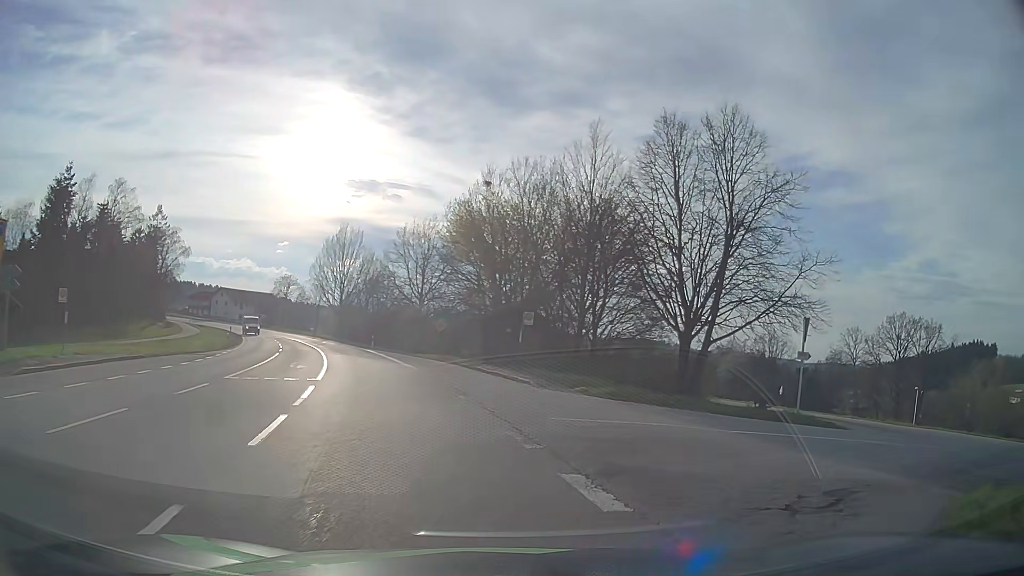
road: secondary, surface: asphalt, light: Day
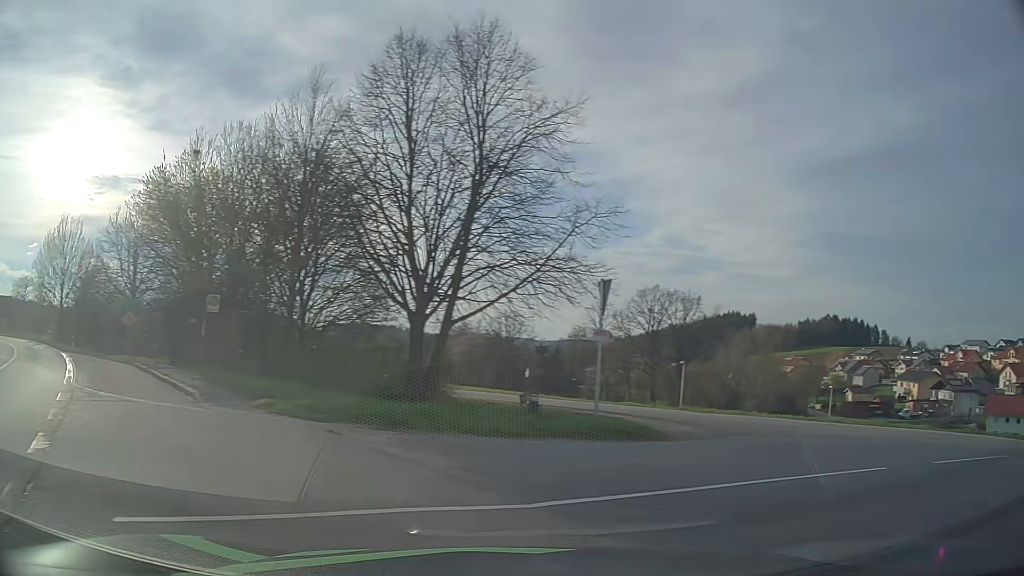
(+1.1, +6.6) m; +23°
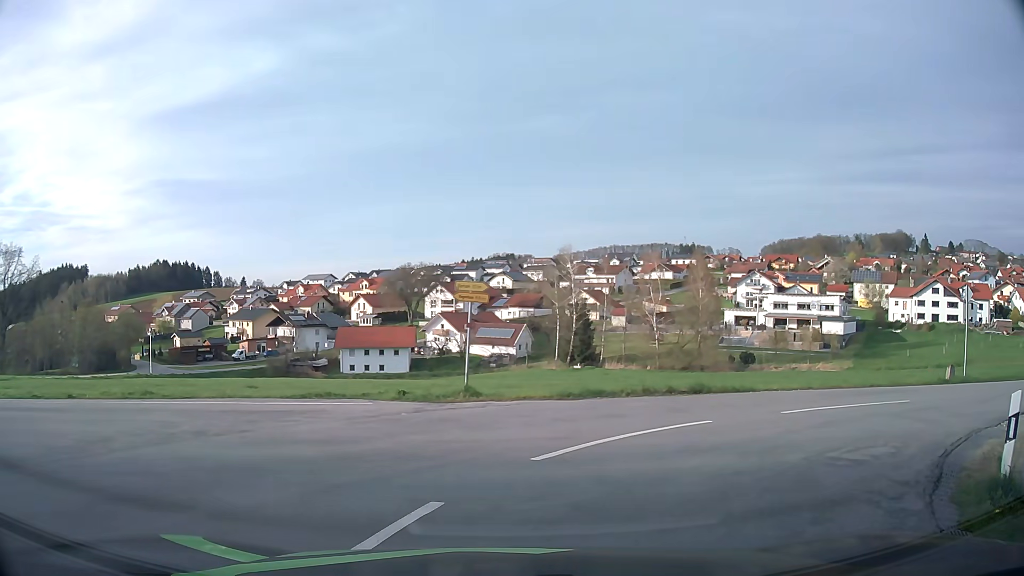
(+6.0, +8.8) m; +59°
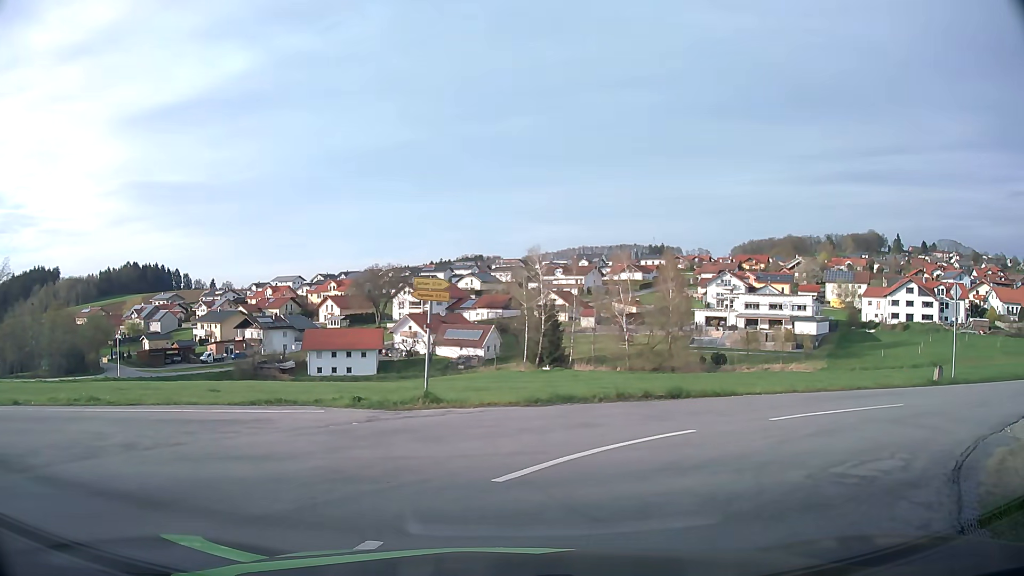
(0.0, +0.9) m; +2°
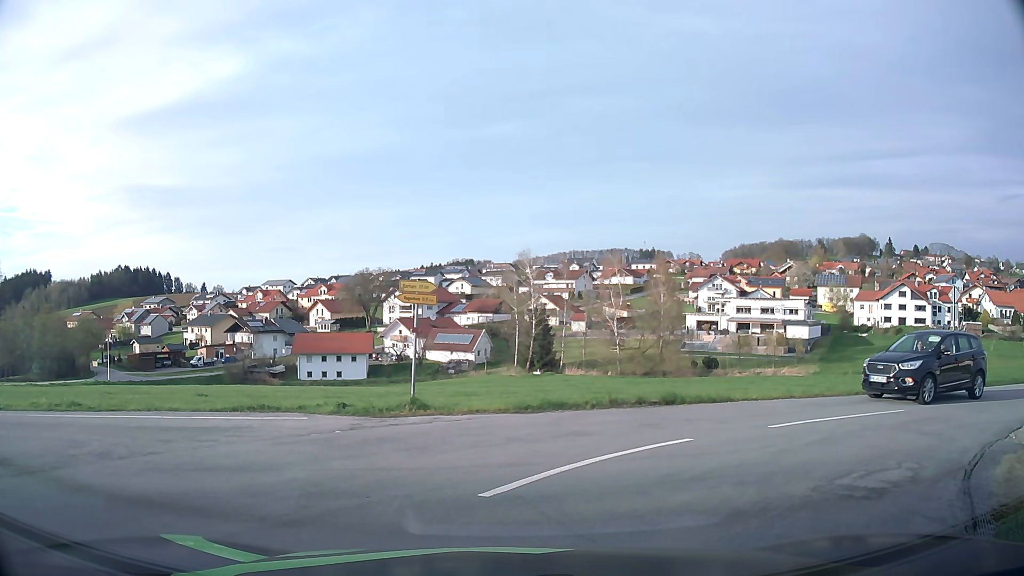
(0.0, +0.5) m; 0°
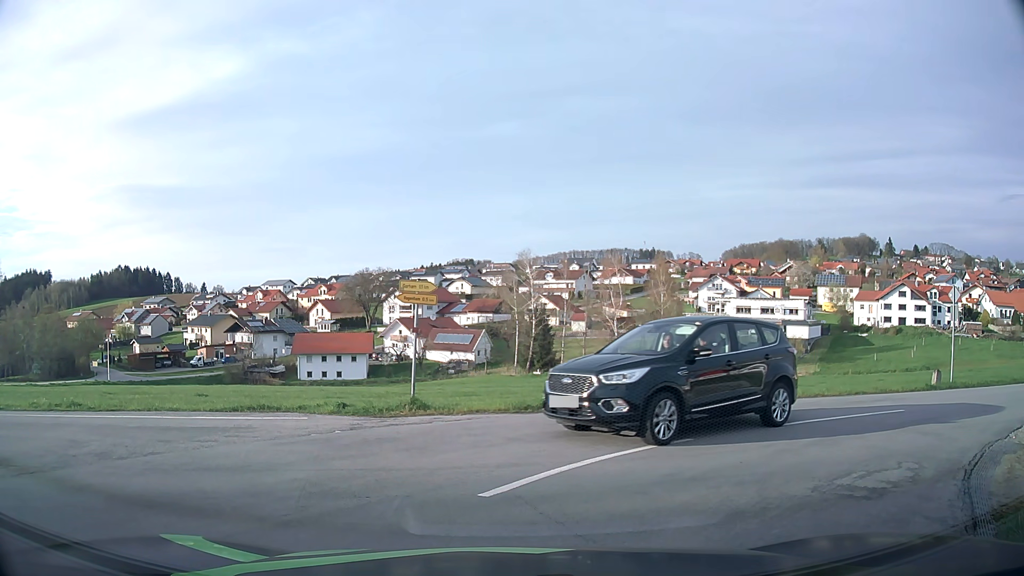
(0.0, 0.0) m; 0°
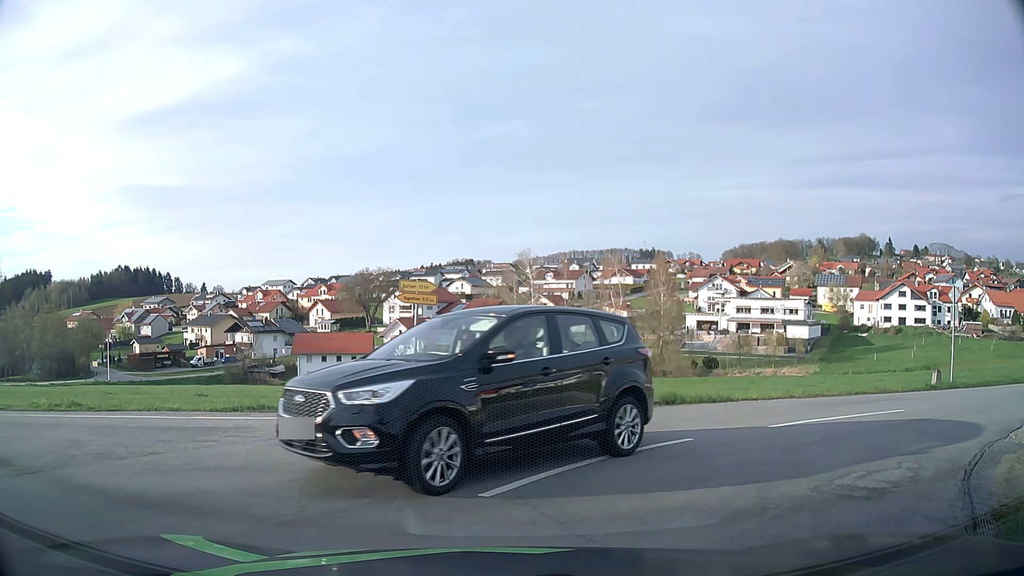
(0.0, 0.0) m; 0°
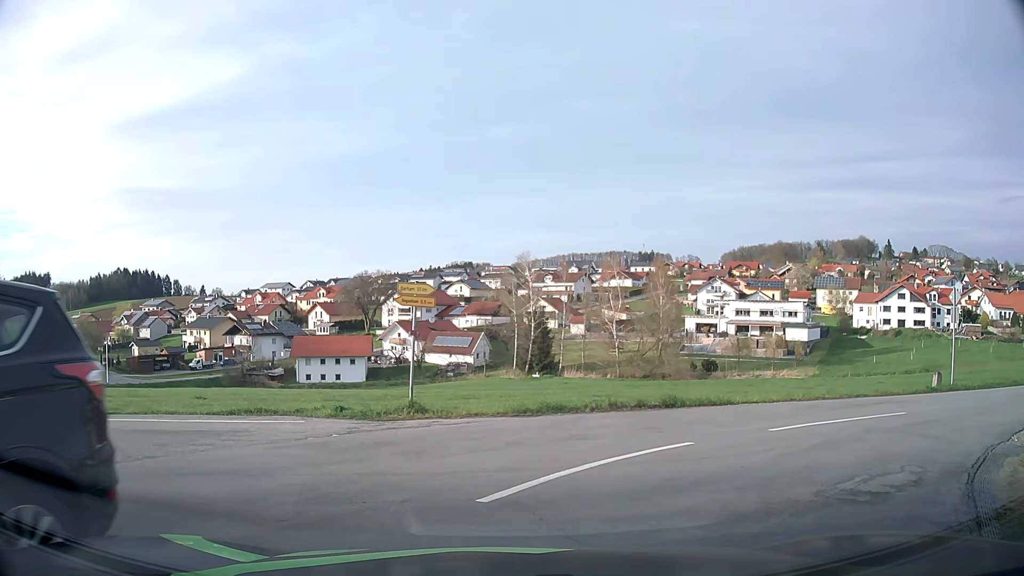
(0.0, +0.1) m; 0°
(-5, +8) (-15, +9) (-25, +8) (-35, +6) (-45, +6) (-54, +10) (-59, +19) (-61, +28) (-61, +38) (-61, +48) m
